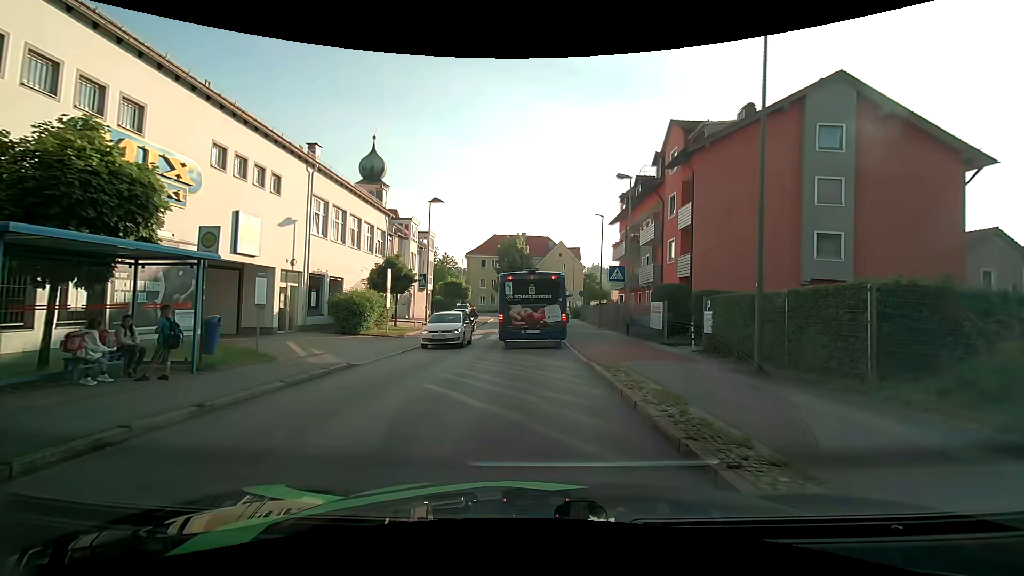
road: unclassified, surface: asphalt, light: Day
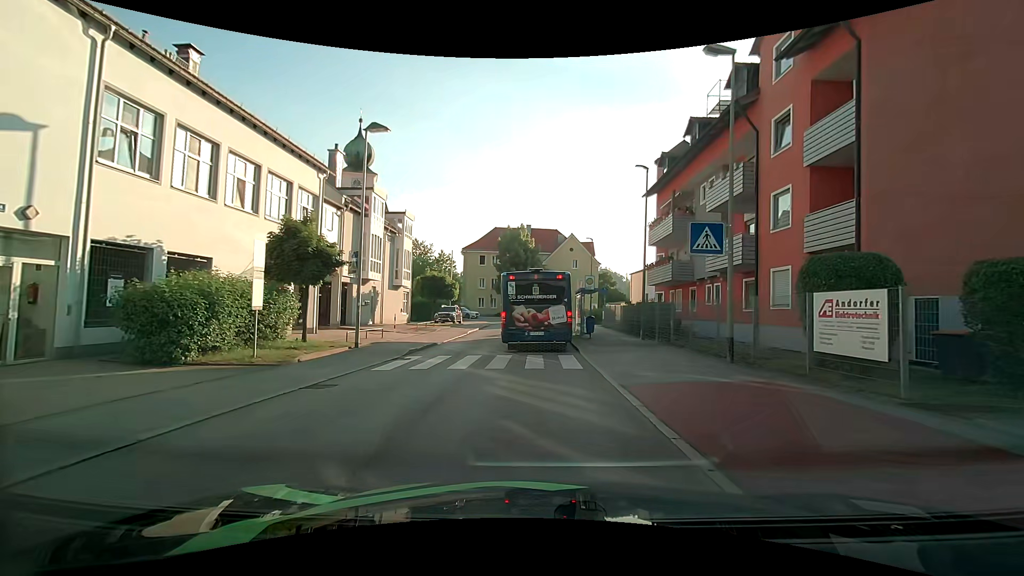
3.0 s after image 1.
(-0.5, +12.7) m; -2°
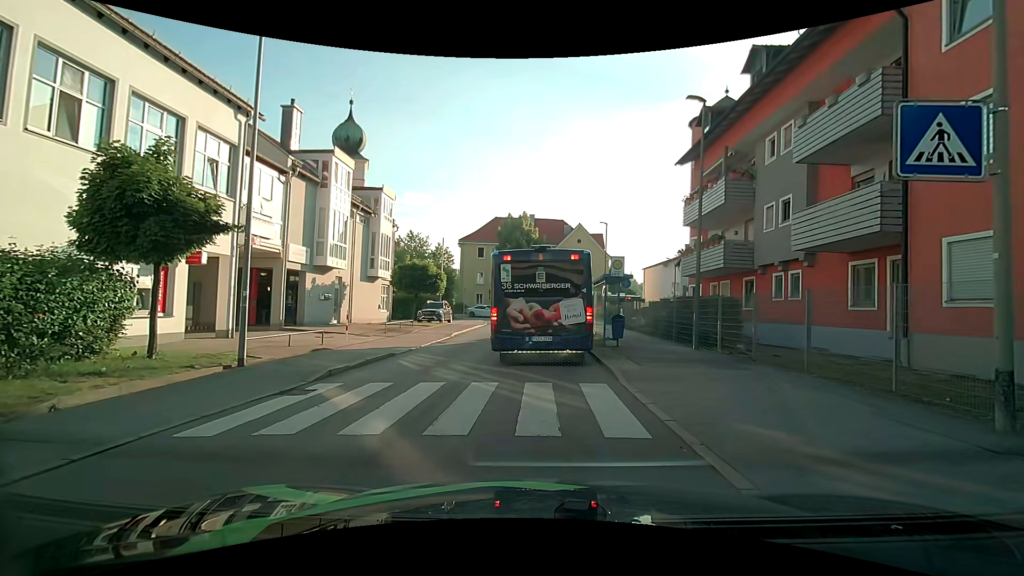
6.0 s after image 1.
(-0.1, +6.8) m; -2°
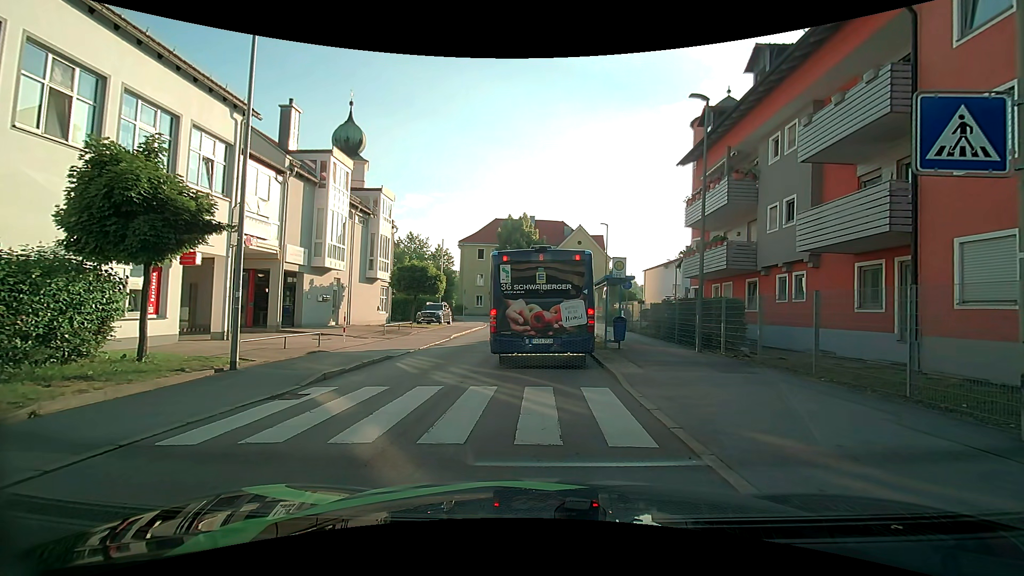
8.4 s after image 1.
(0.0, +0.3) m; 0°
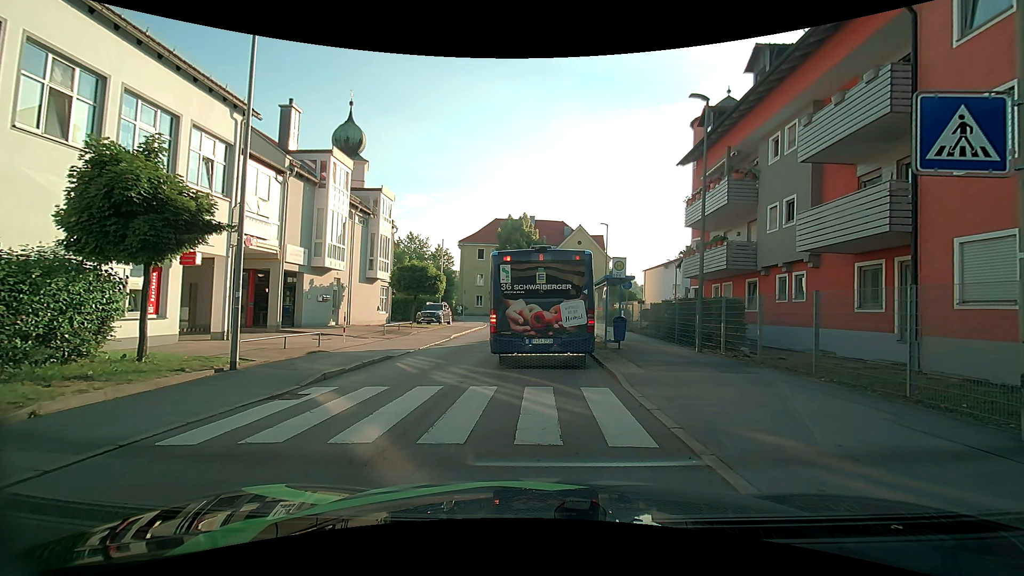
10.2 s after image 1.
(0.0, 0.0) m; 0°
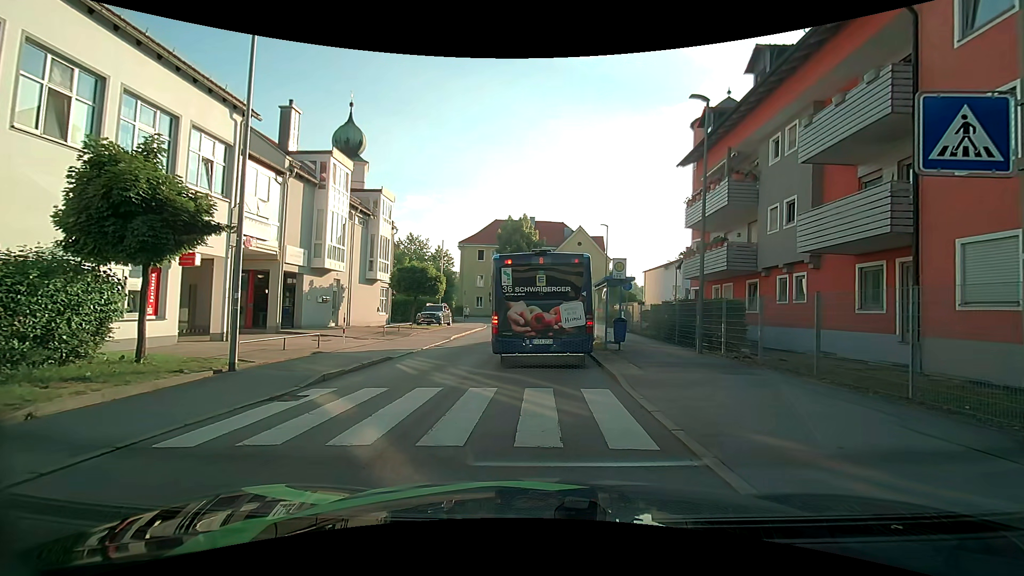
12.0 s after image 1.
(0.0, 0.0) m; 0°
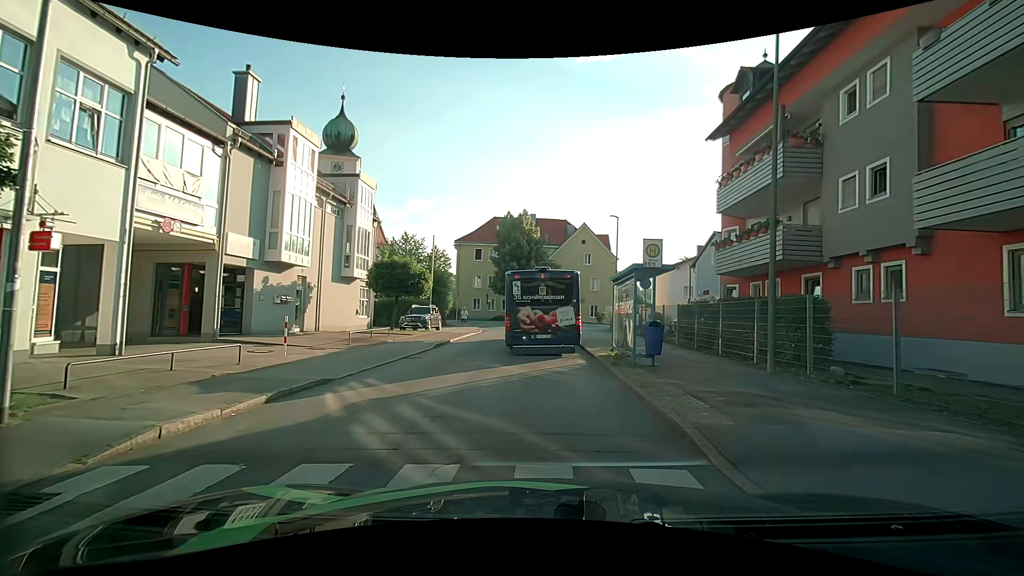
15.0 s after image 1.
(+0.1, +5.0) m; +1°
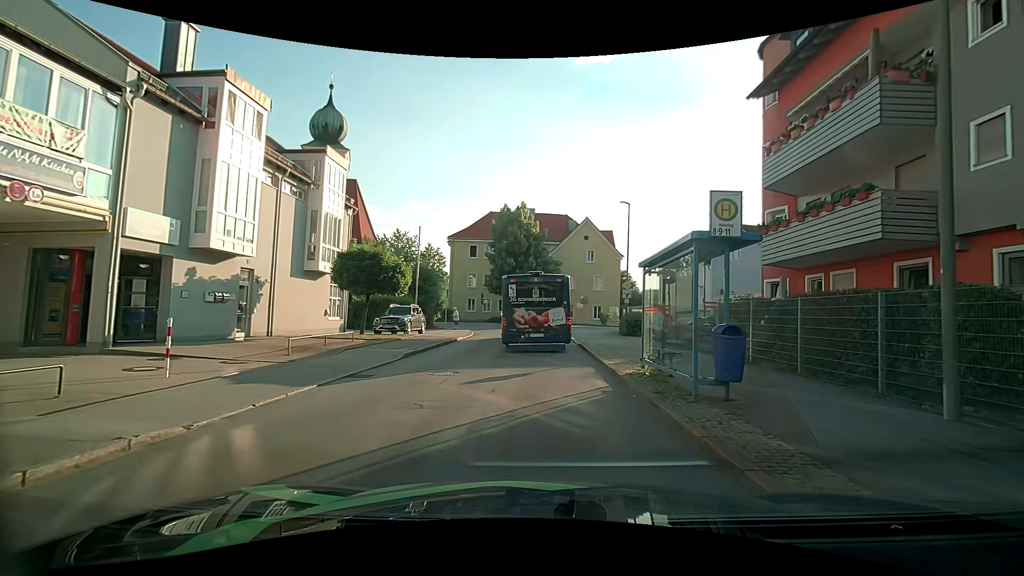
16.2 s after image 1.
(0.0, +4.8) m; 0°
(0, +10) (0, +20) (0, +30) (+1, +40) (+6, +49) (+14, +54) (+24, +55) (+34, +55) (+44, +55) (+54, +56) m
